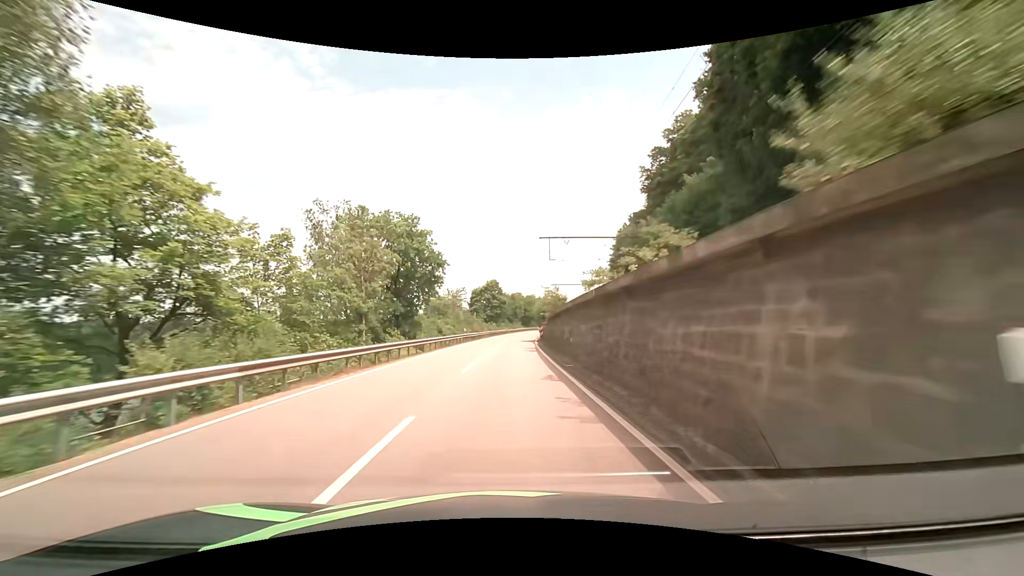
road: primary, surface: asphalt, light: Day
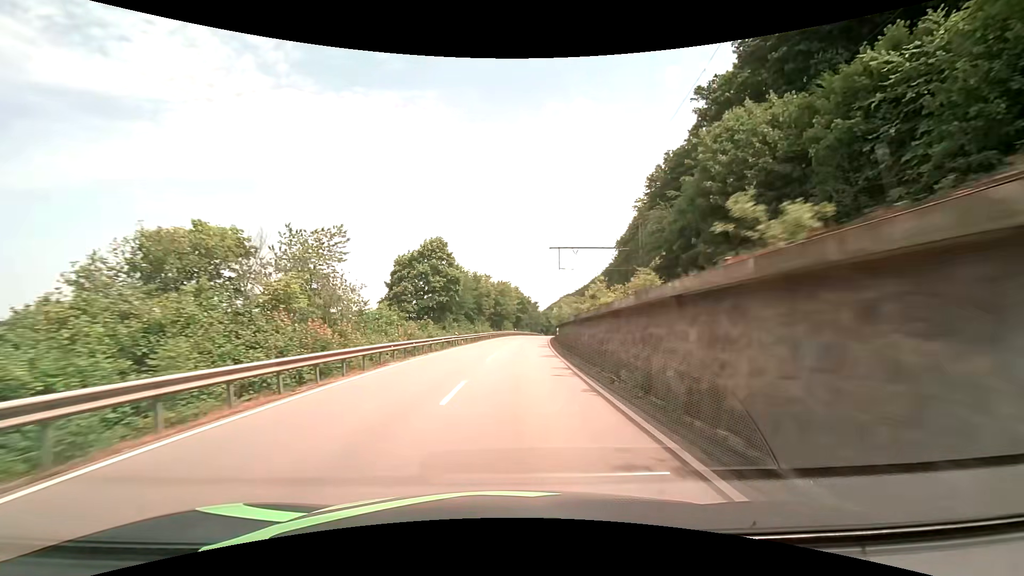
(+0.7, +54.3) m; +3°
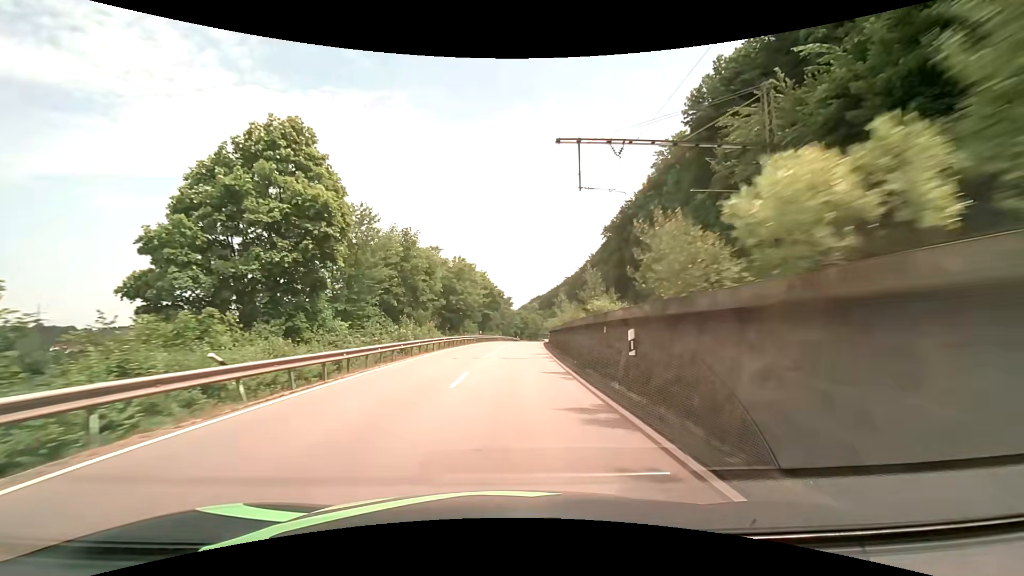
(+1.1, +32.9) m; +4°
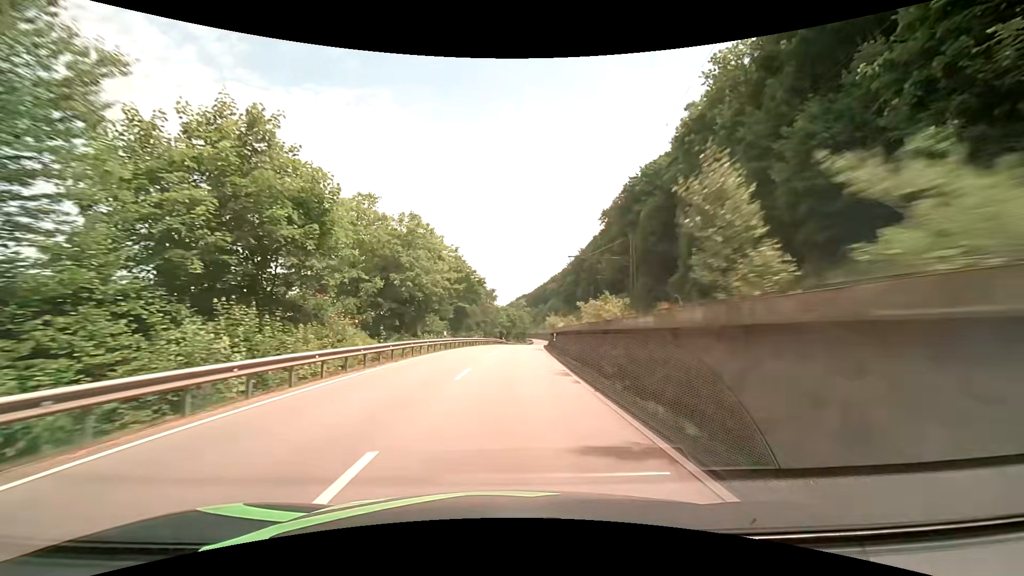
(+0.3, +22.1) m; +1°
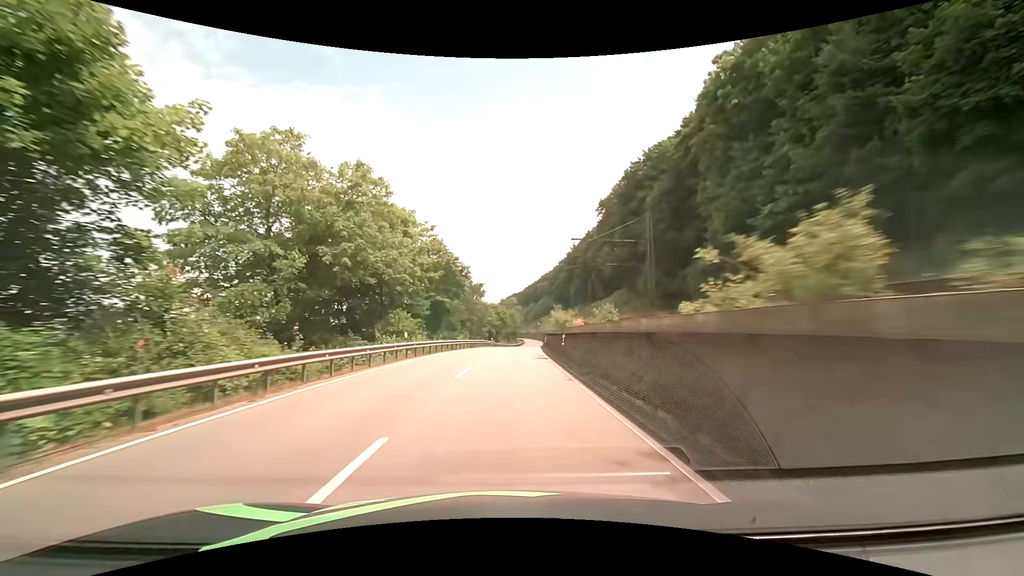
(+0.2, +11.0) m; +2°
(0, +10) (0, +20) (+1, +30) (+1, +40) (+2, +50) (+3, +60) (+3, +70) (+4, +80) (+5, +90) (+5, +100) m
